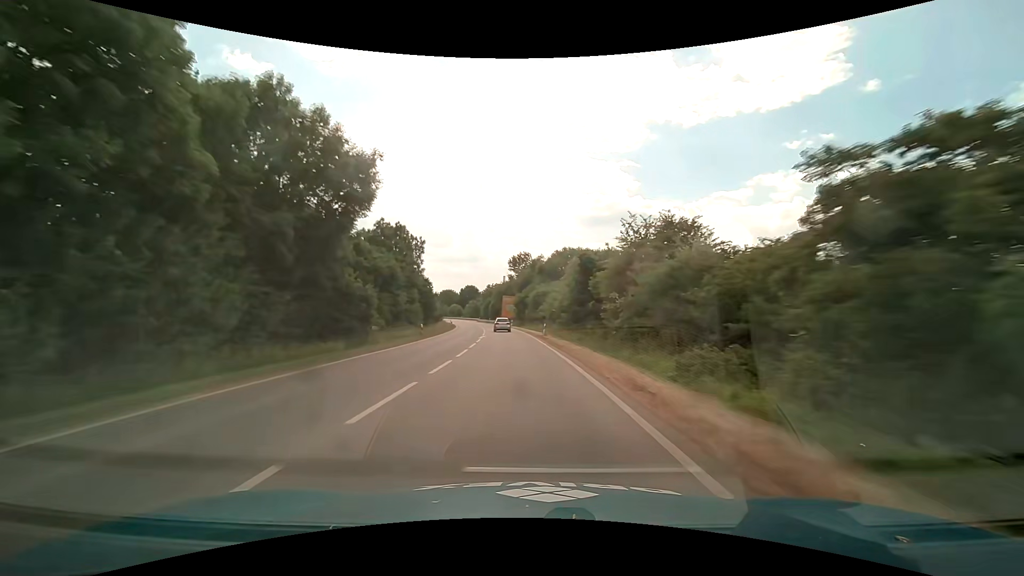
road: primary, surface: asphalt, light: Day
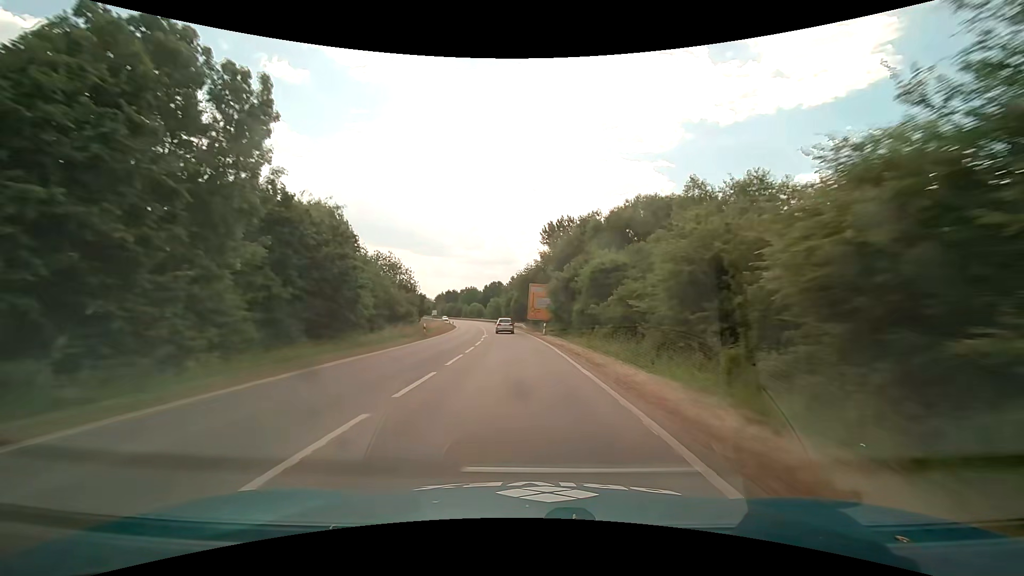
(-1.4, +38.9) m; -4°
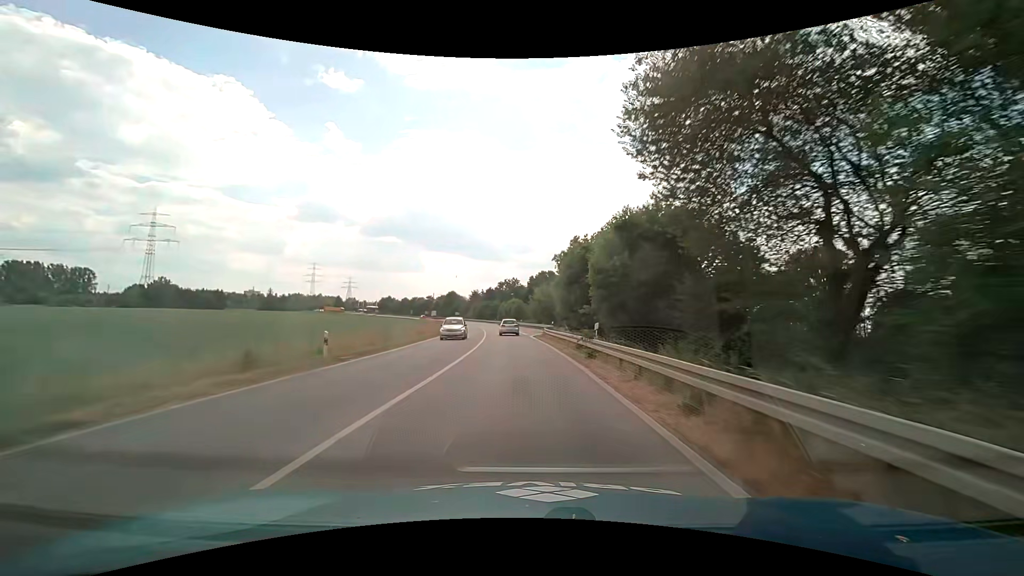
(-3.2, +62.6) m; -6°
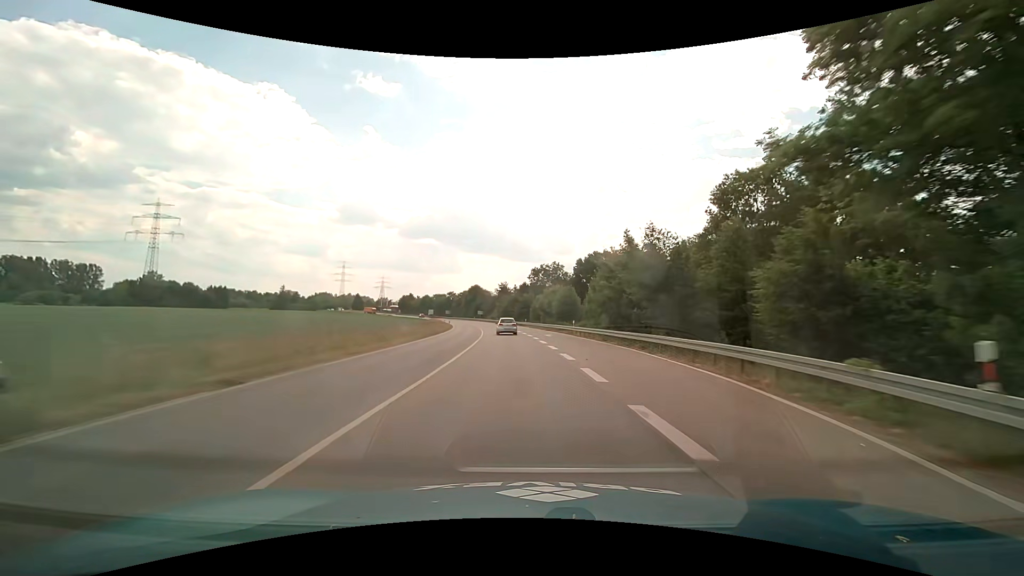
(-2.0, +49.2) m; -4°
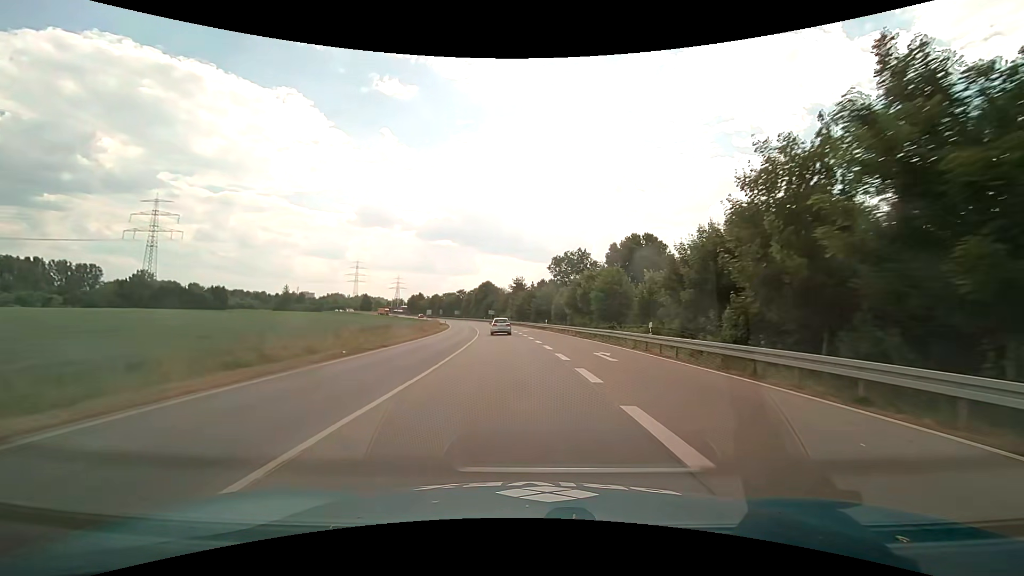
(-0.4, +24.1) m; -2°
(0, +10) (0, +20) (-1, +30) (-1, +40) (-2, +50) (-3, +60) (-5, +70) (-6, +80) (-7, +90) (-9, +99) m
